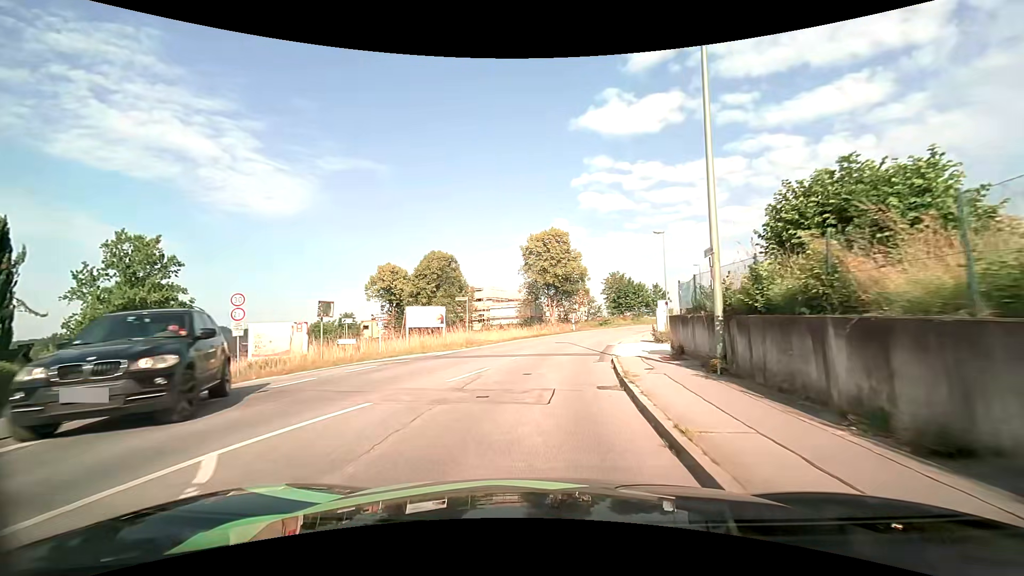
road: unclassified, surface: asphalt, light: Day
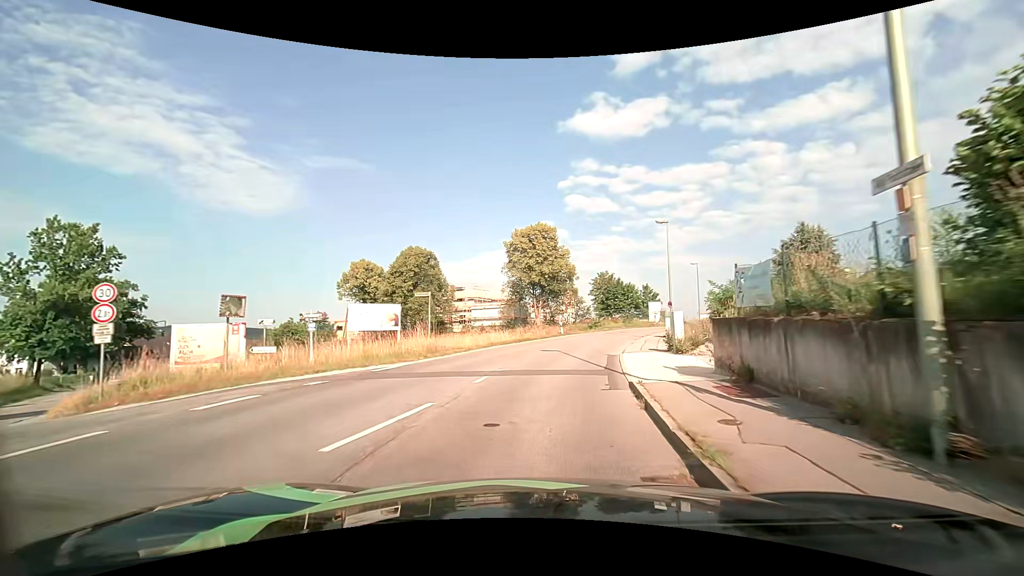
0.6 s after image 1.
(+0.1, +5.8) m; +2°
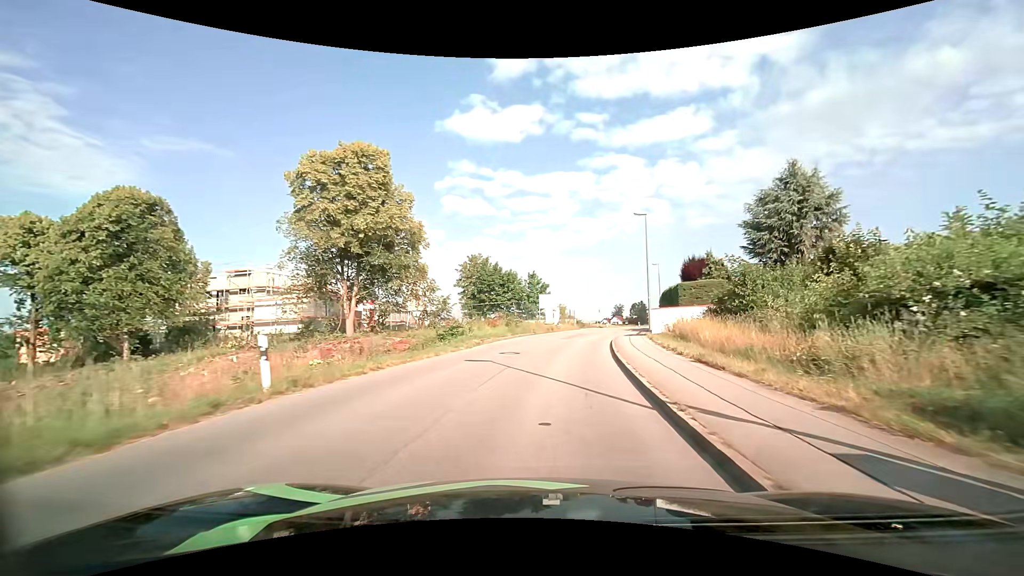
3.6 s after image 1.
(+4.1, +32.1) m; +14°
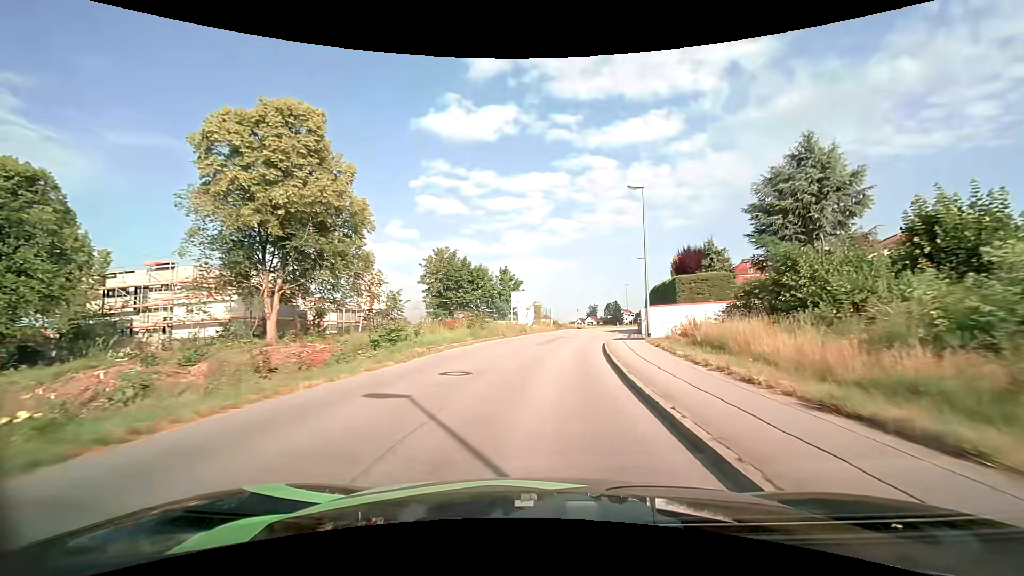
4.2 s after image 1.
(+0.2, +7.0) m; +3°
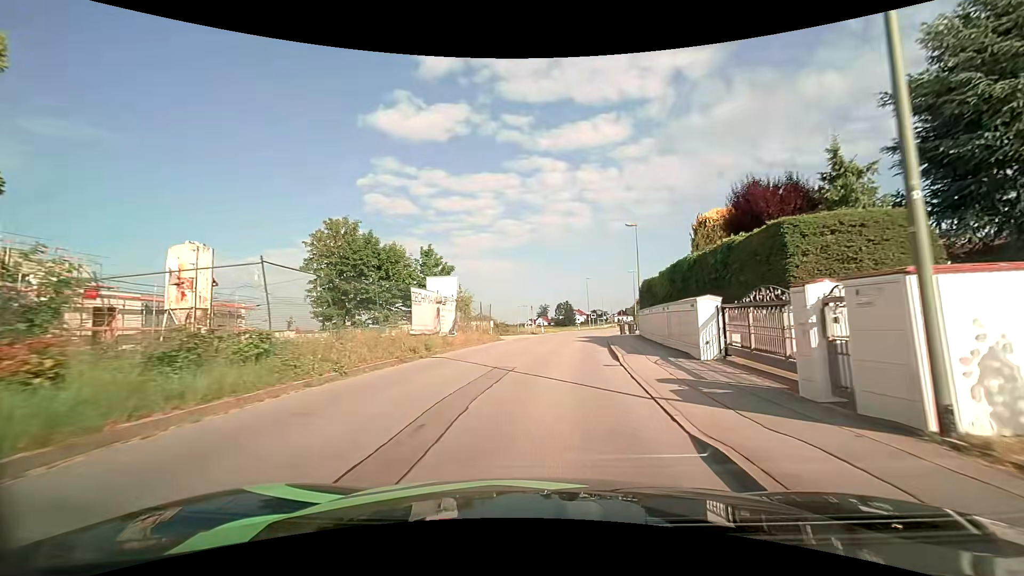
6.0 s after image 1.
(+1.1, +20.4) m; +6°
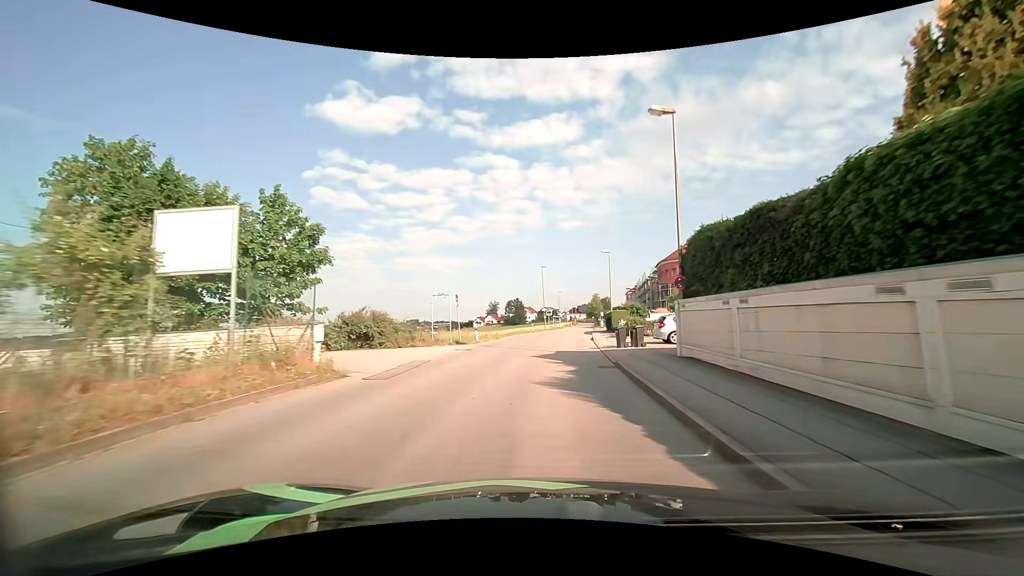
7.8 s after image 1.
(+0.9, +19.8) m; +6°
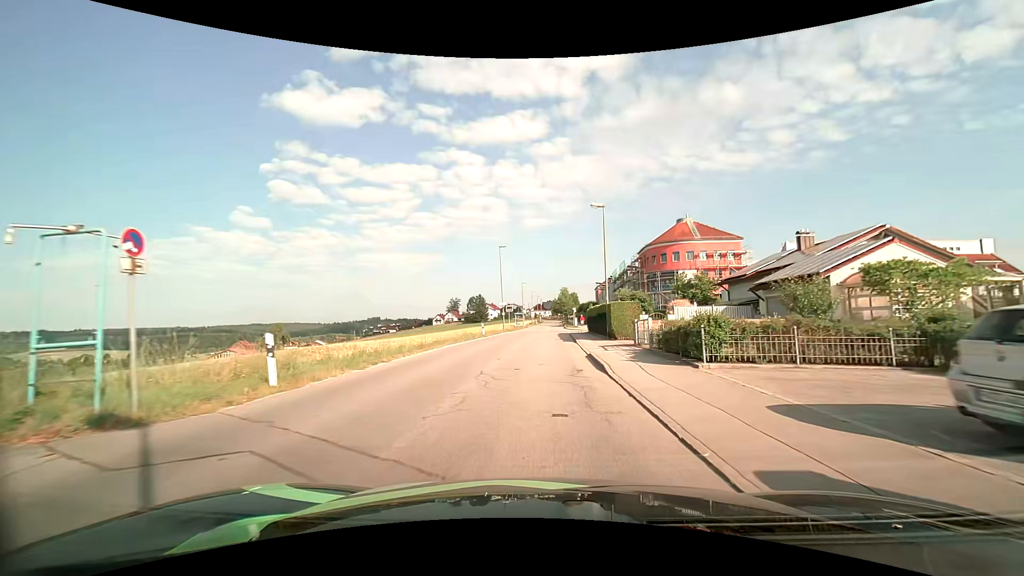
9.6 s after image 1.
(+0.8, +19.6) m; +4°
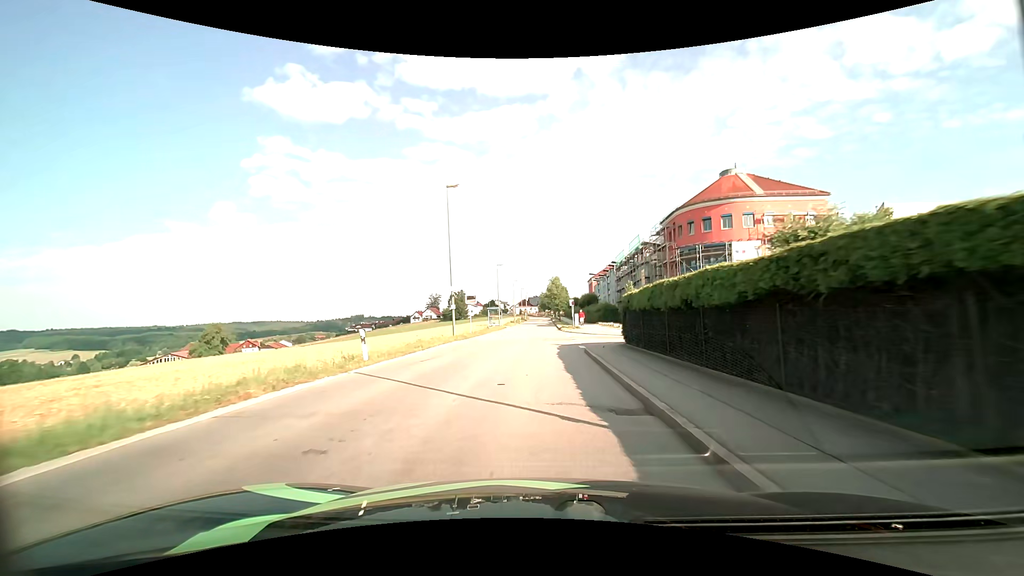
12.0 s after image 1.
(+0.5, +26.1) m; +2°
(0, +10) (0, +20) (0, +30) (0, +40) (0, +50) (0, +60) (0, +70) (+1, +80) (+1, +90) (+1, +100) m
